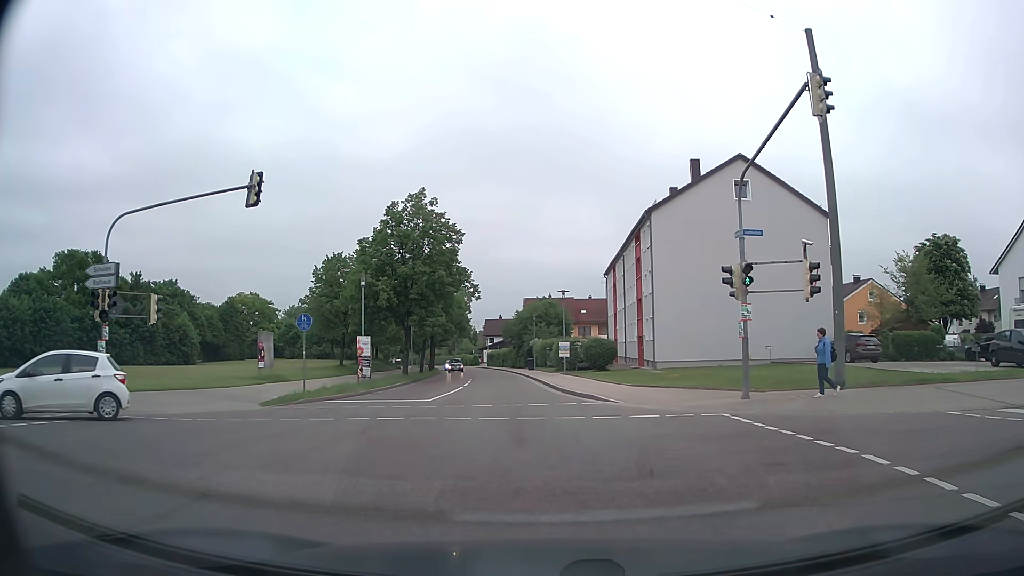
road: tertiary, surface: asphalt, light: Day
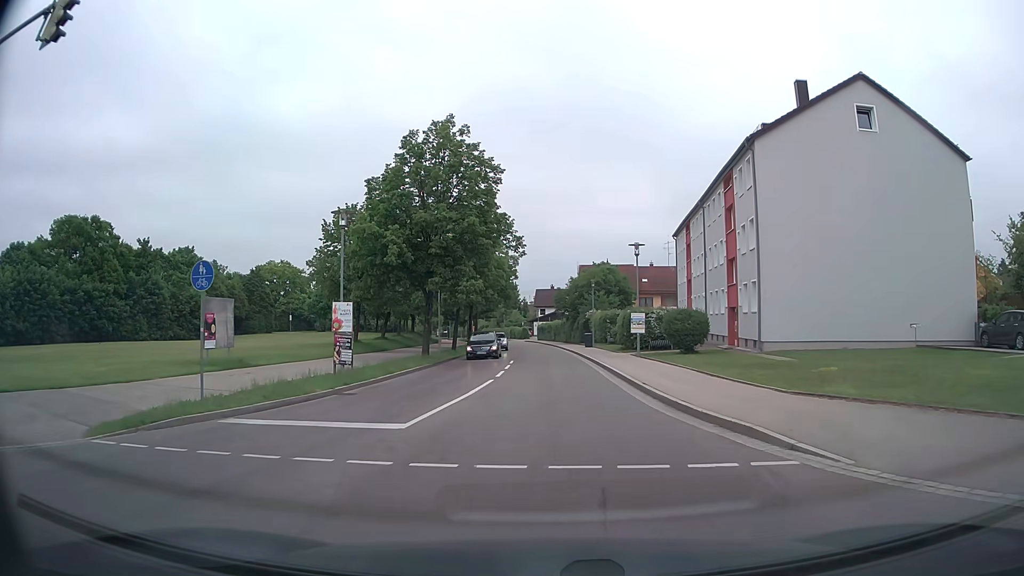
(-0.5, +10.8) m; -5°
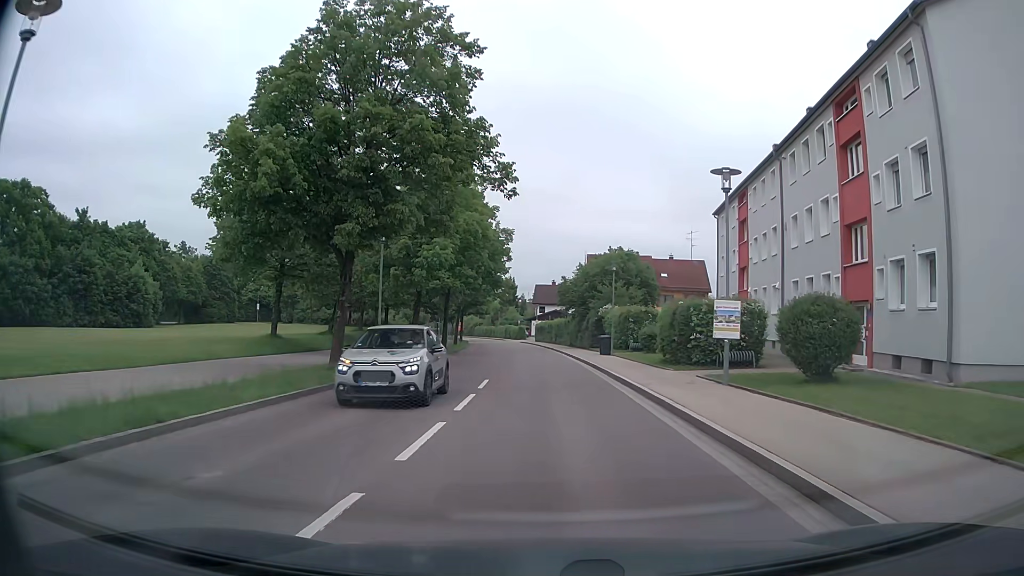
(0.0, +14.8) m; 0°
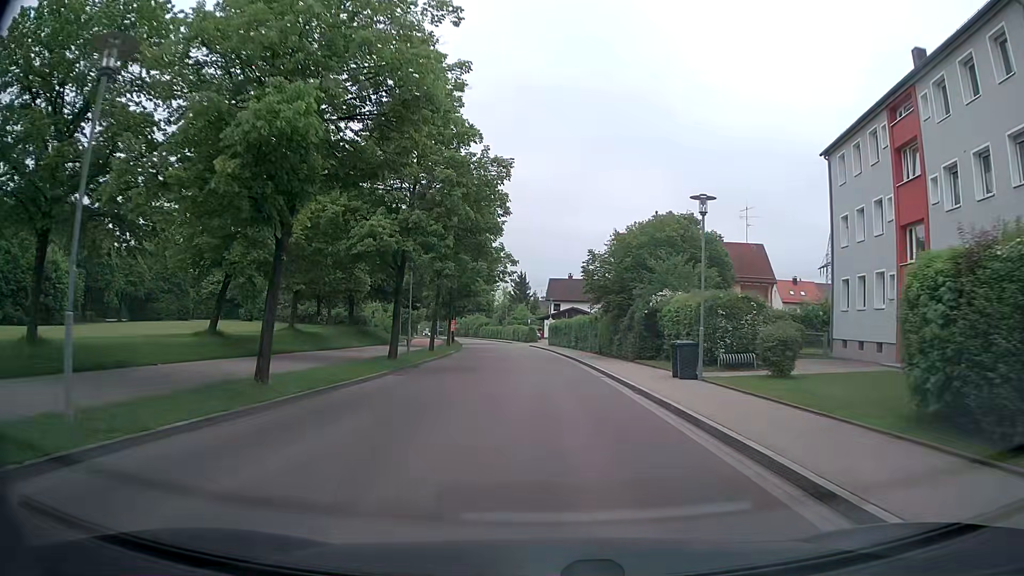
(0.0, +18.4) m; -1°
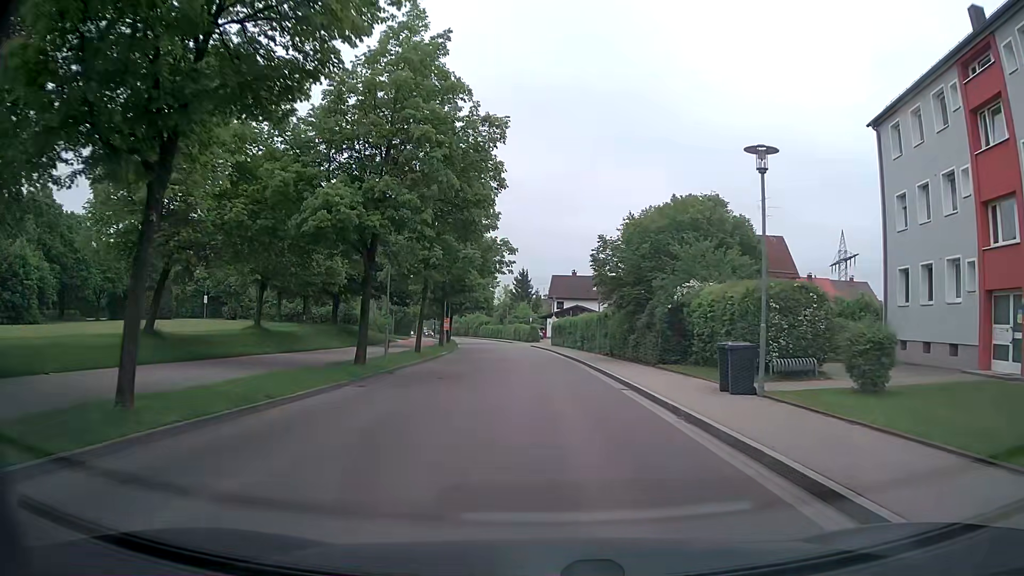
(0.0, +5.1) m; +1°
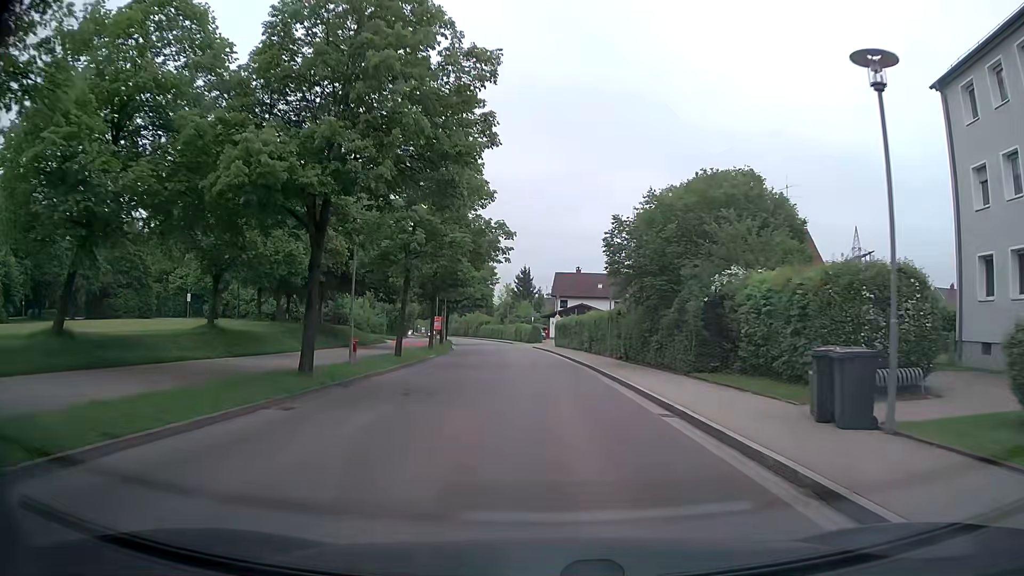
(-0.1, +5.3) m; 0°
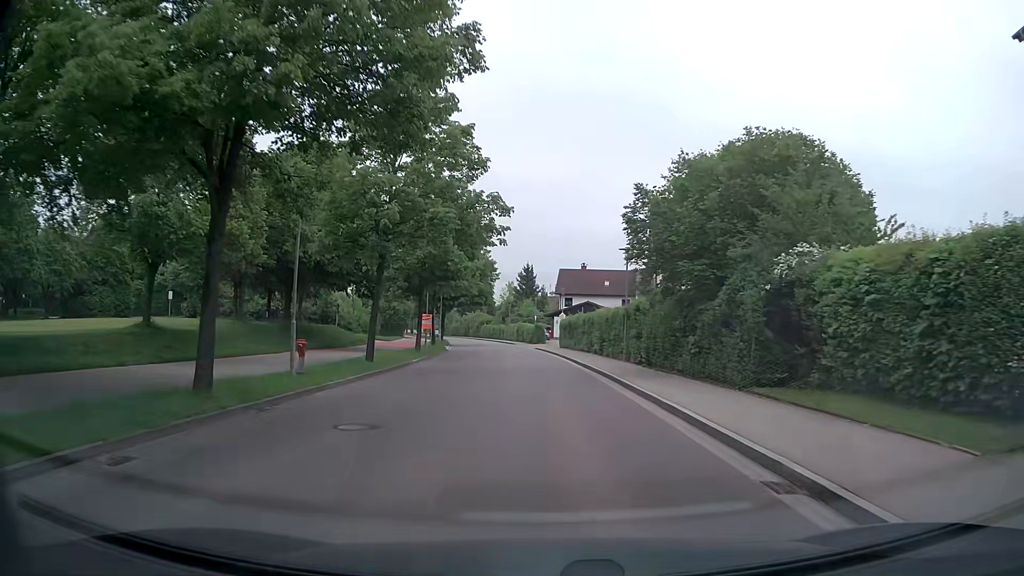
(-0.1, +5.4) m; -1°
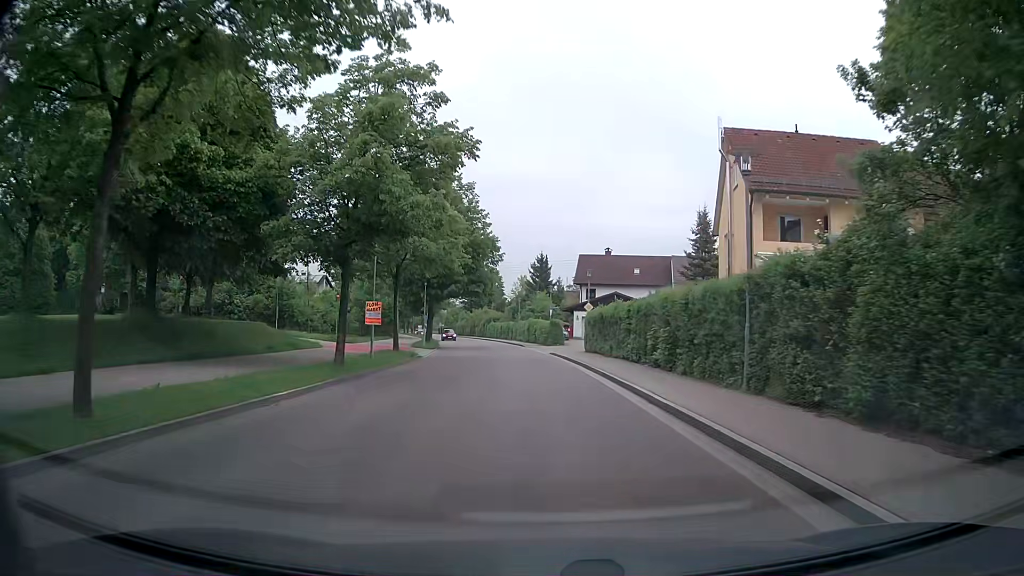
(-0.3, +16.5) m; -2°
(0, +10) (0, +20) (-1, +30) (-1, +40) (-2, +50) (-3, +60) (-5, +70) (-6, +80) (-8, +89) (-10, +99) m
